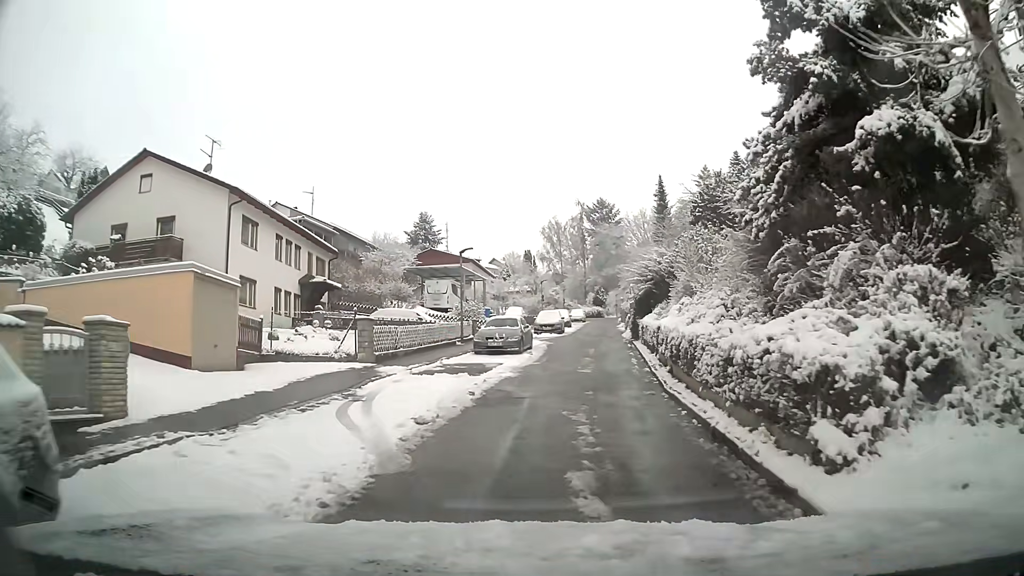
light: Day
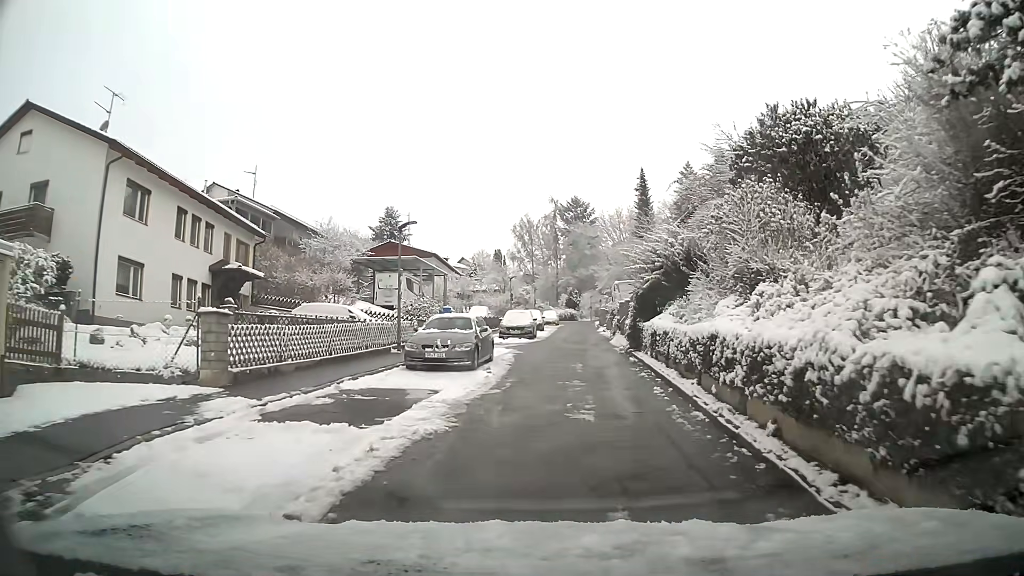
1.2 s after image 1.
(+0.2, +8.0) m; +3°
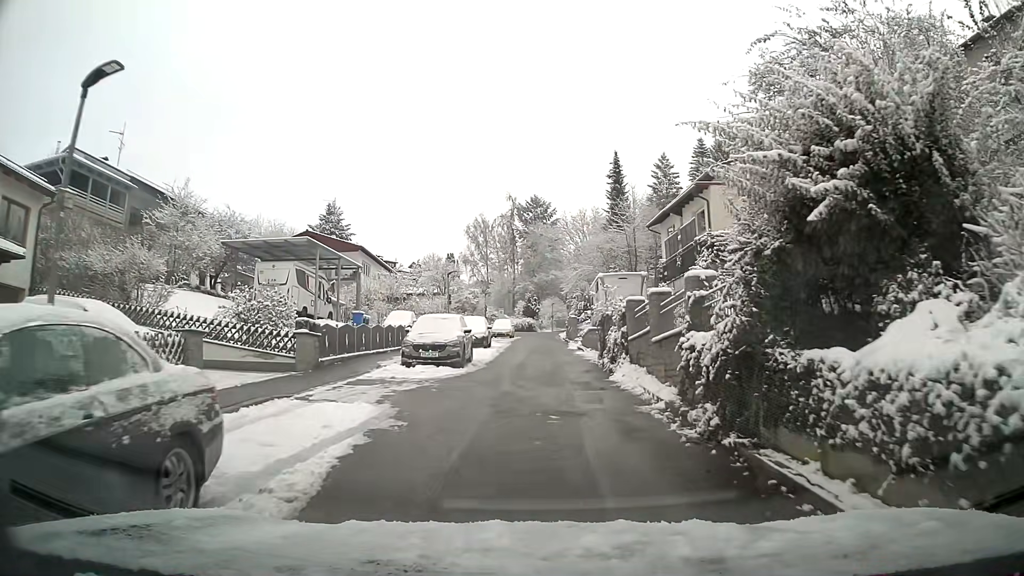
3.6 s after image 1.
(+0.5, +15.4) m; +3°
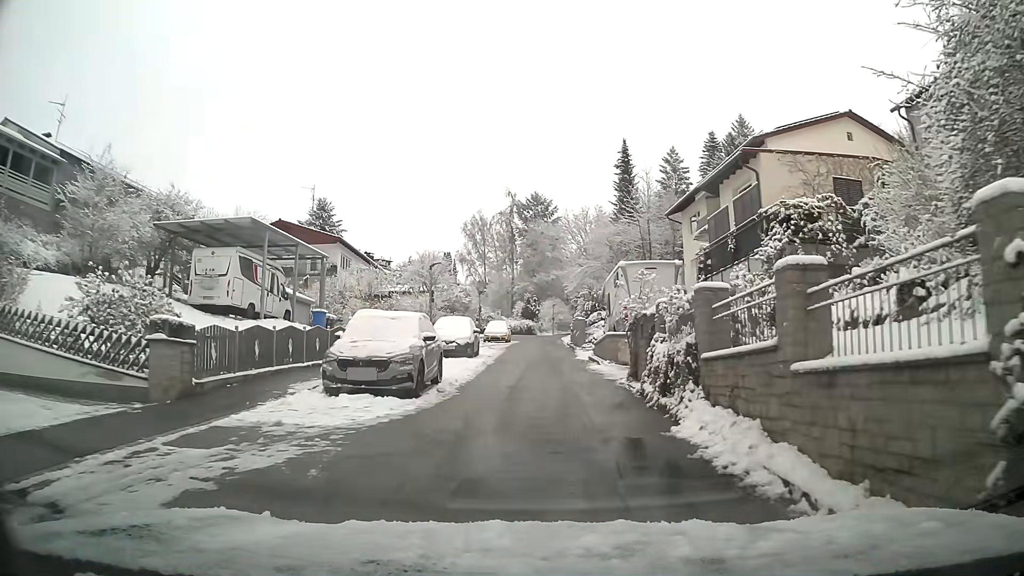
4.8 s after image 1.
(0.0, +7.1) m; 0°
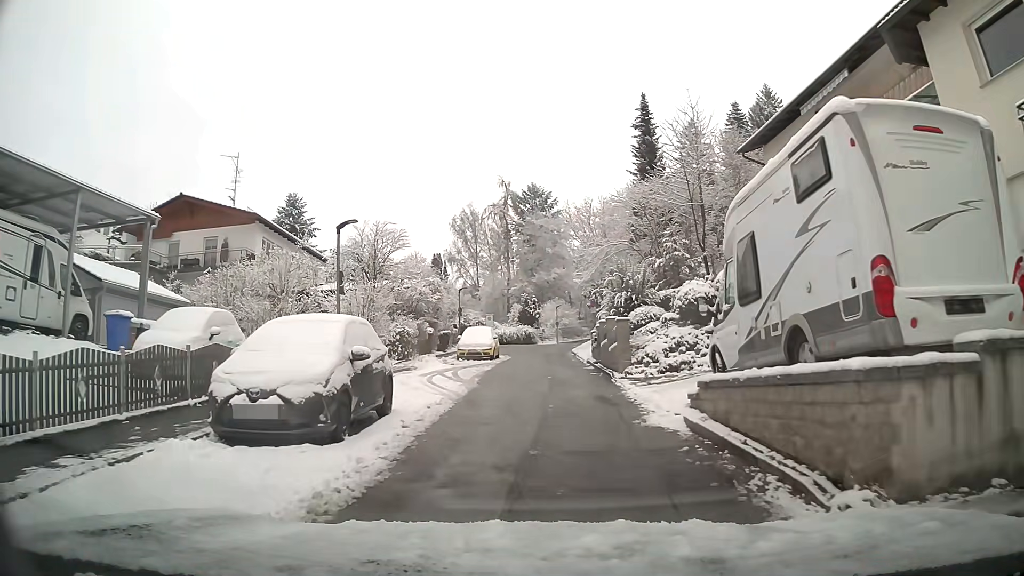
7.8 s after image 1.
(+0.1, +16.8) m; 0°
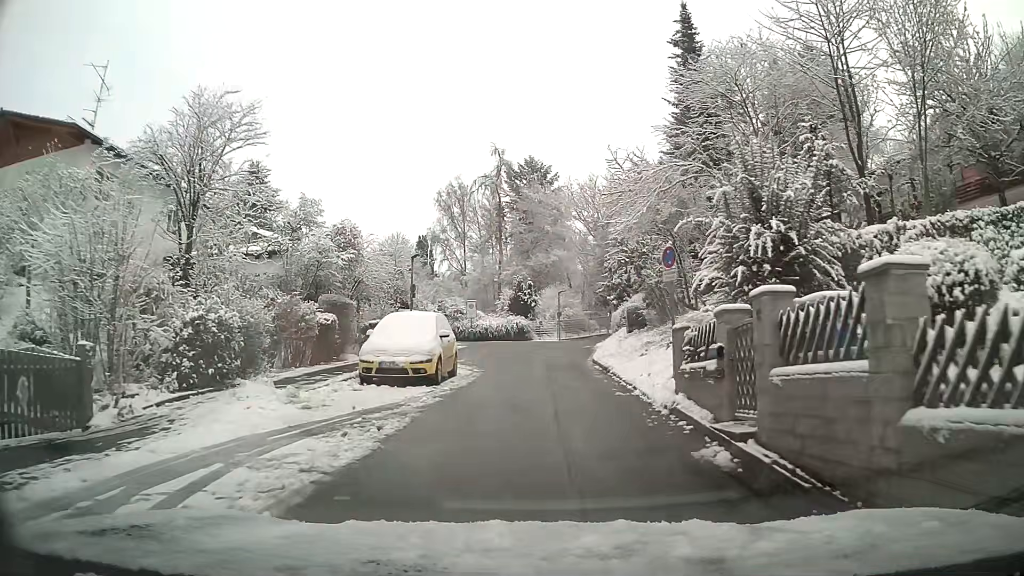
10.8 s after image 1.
(0.0, +17.4) m; 0°
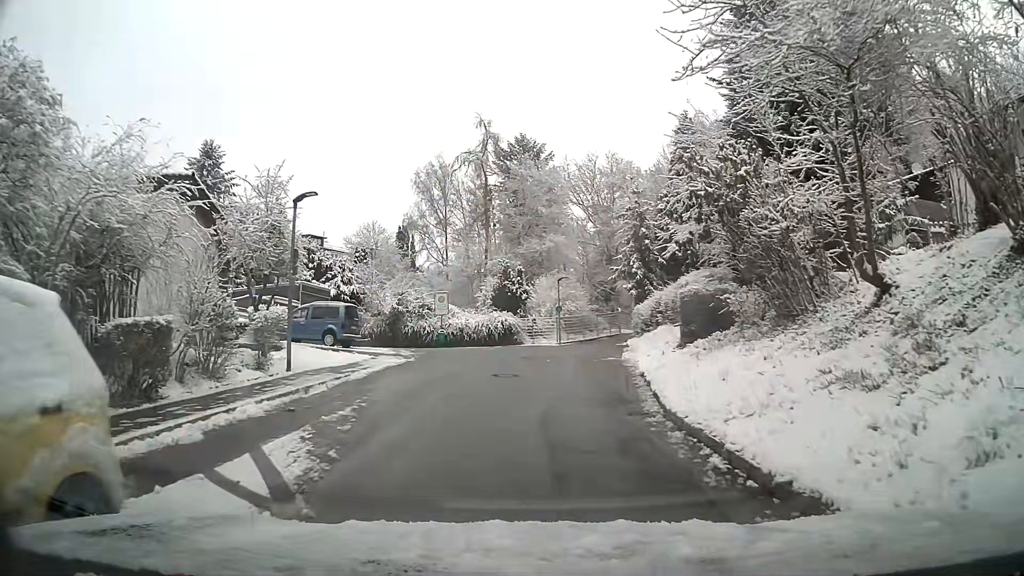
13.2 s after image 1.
(+0.1, +14.6) m; +1°
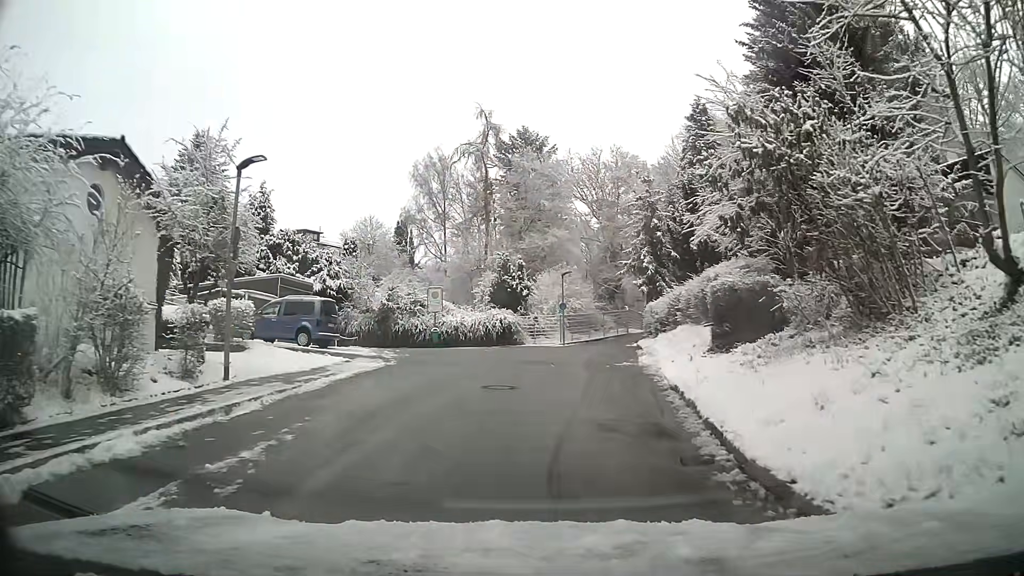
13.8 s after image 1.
(0.0, +3.5) m; 0°
